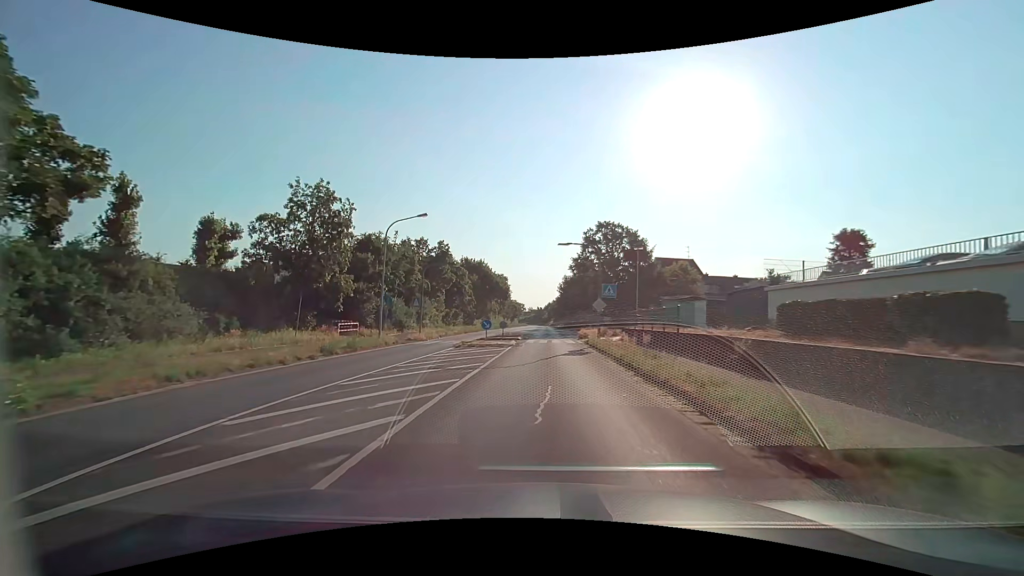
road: secondary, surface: asphalt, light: Day
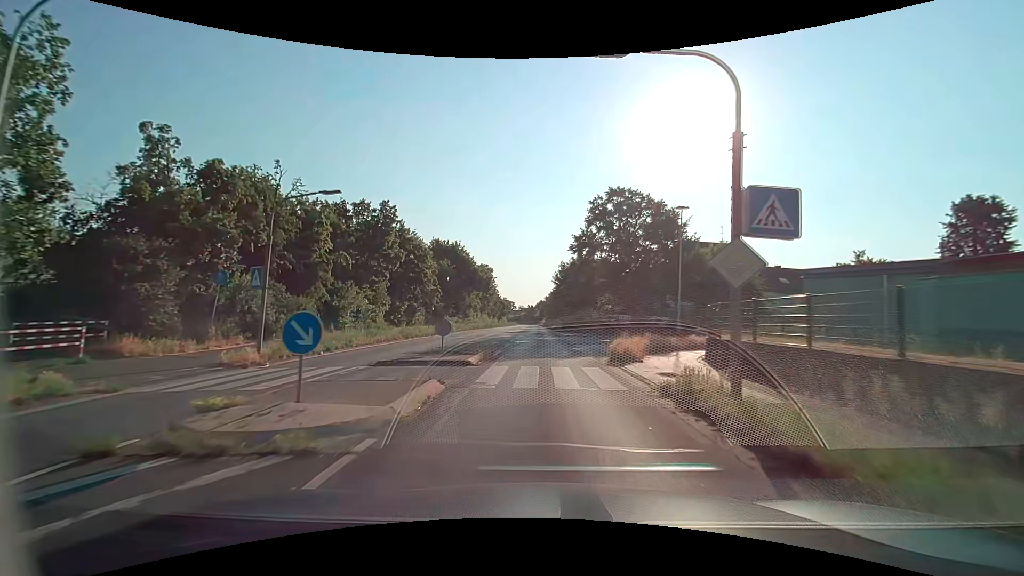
(+0.1, +20.8) m; +1°
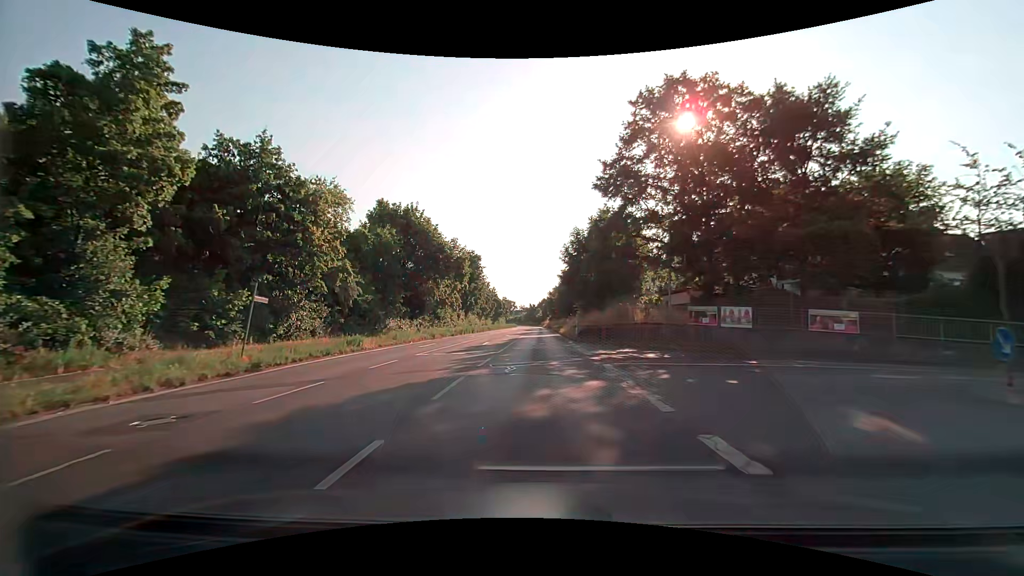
(-0.1, +27.5) m; 0°
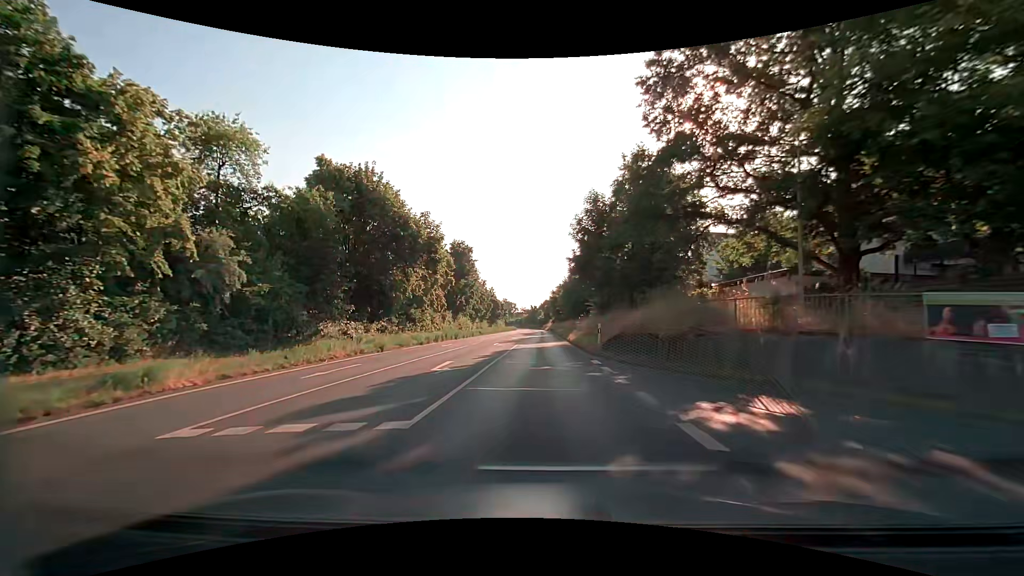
(-0.1, +14.2) m; -1°
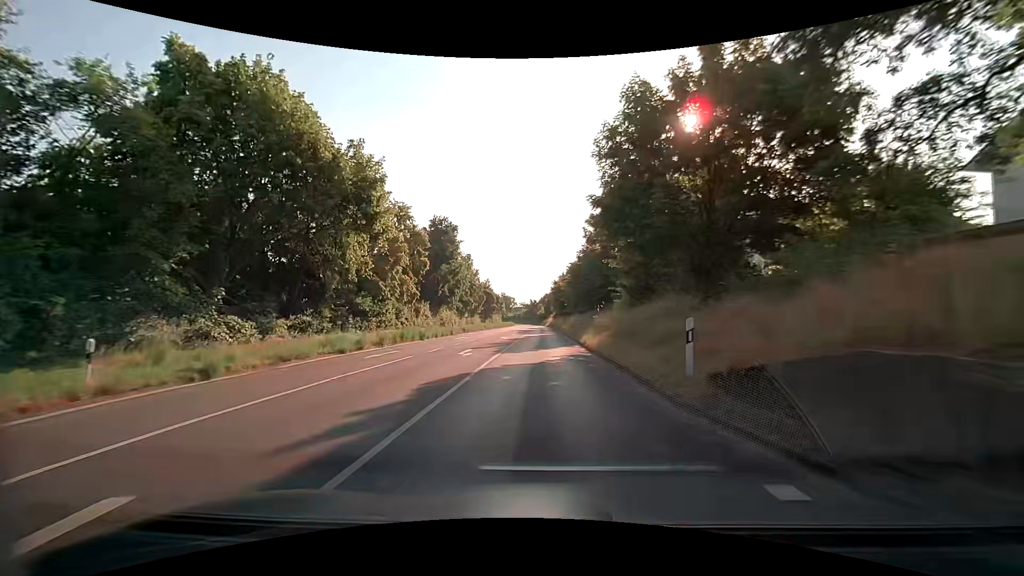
(0.0, +14.9) m; 0°
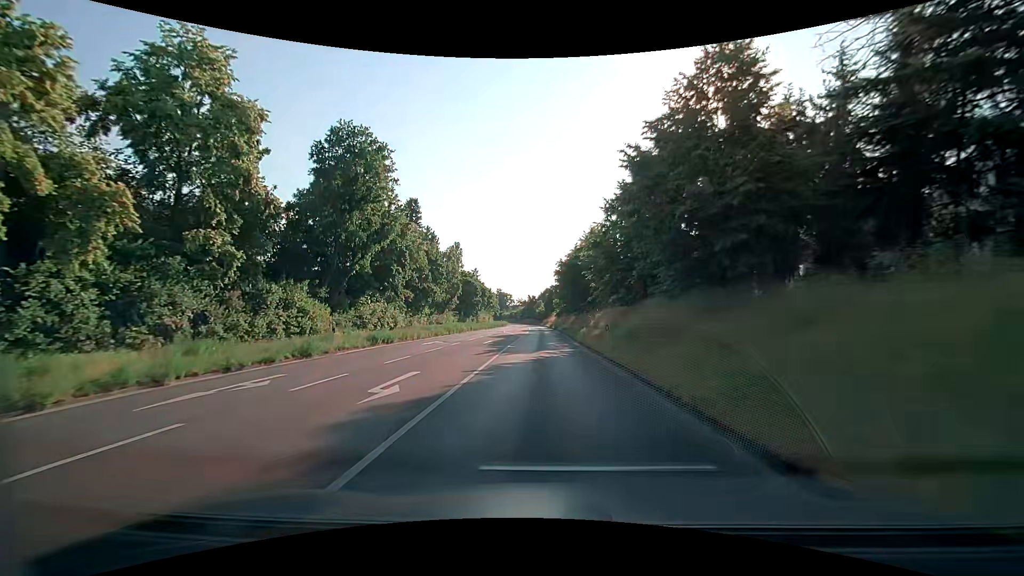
(-0.3, +31.1) m; -1°
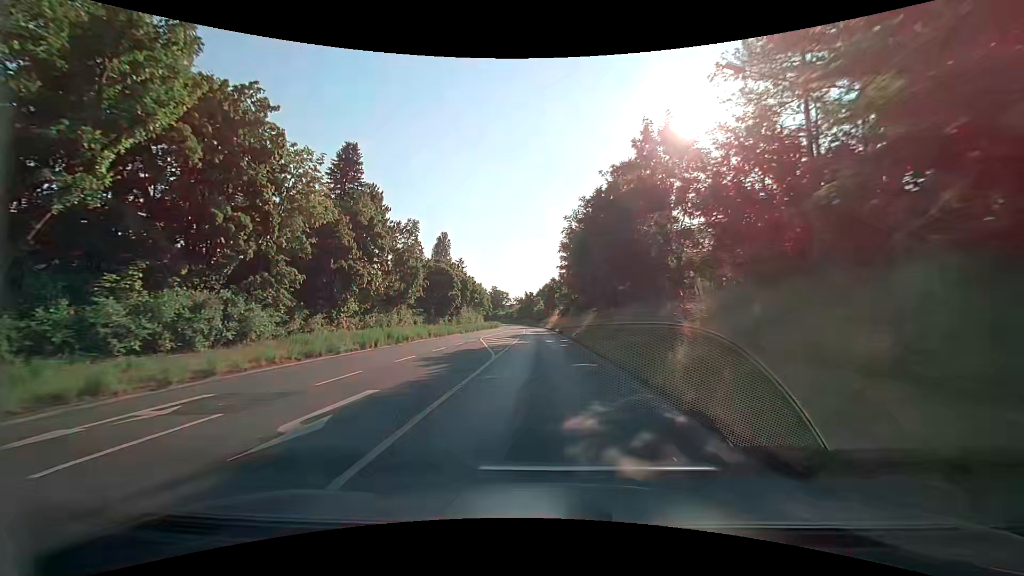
(+0.2, +23.1) m; +1°
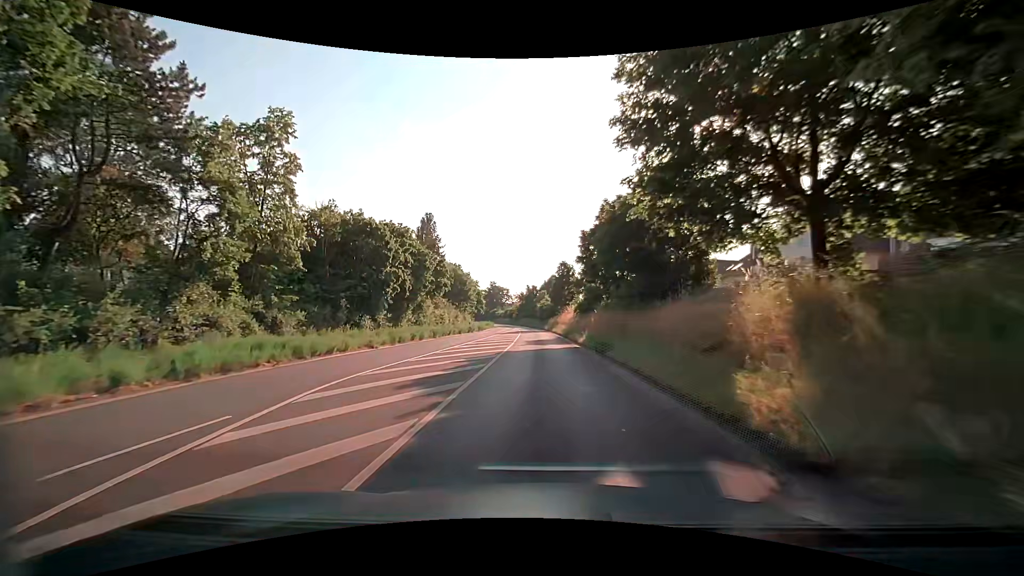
(-0.5, +30.6) m; -1°
(0, +10) (0, +20) (0, +30) (0, +40) (0, +50) (-1, +60) (-1, +70) (-2, +80) (-3, +90) (-4, +100) m
